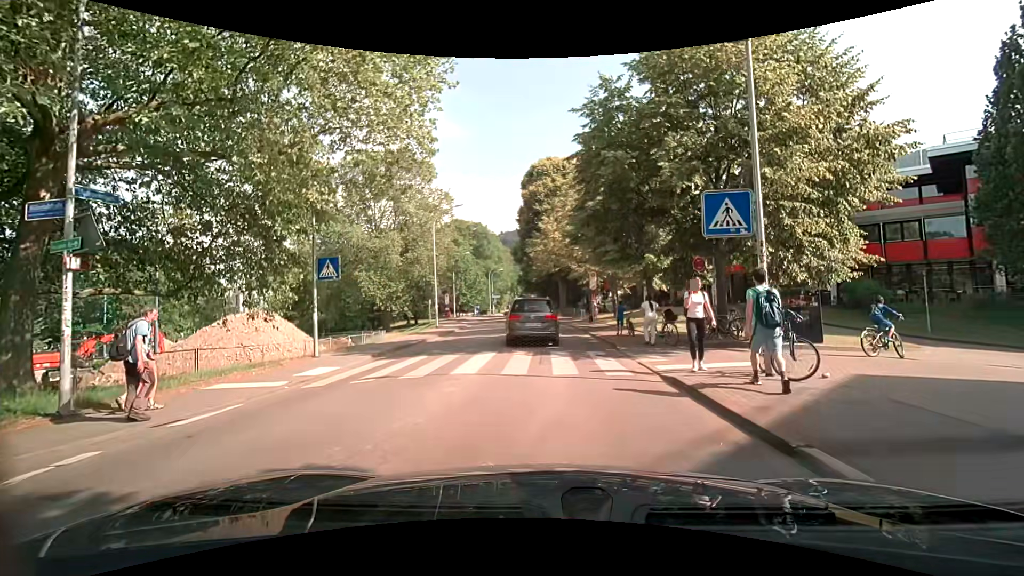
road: unclassified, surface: asphalt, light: Day
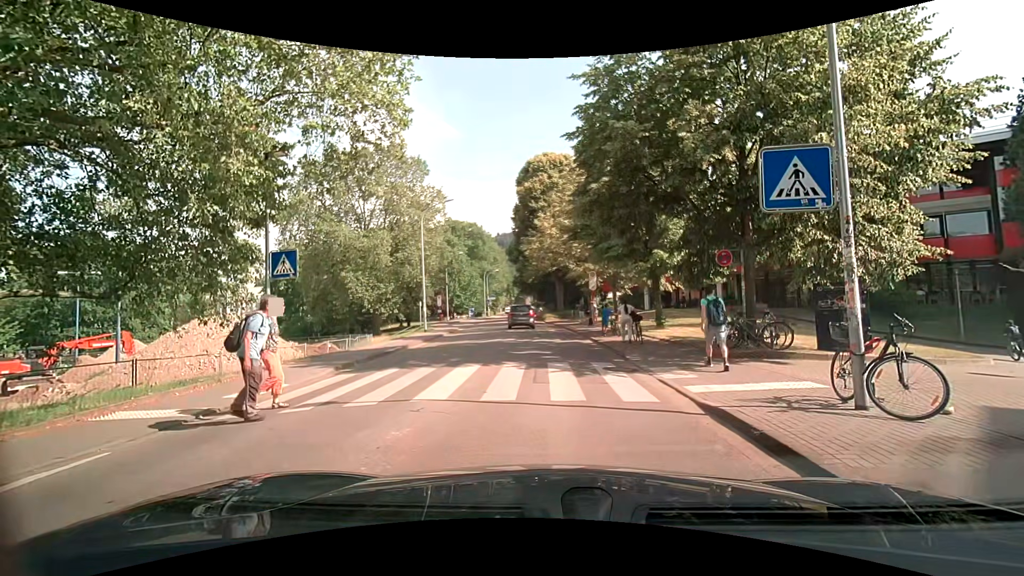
(+0.1, +2.5) m; +3°
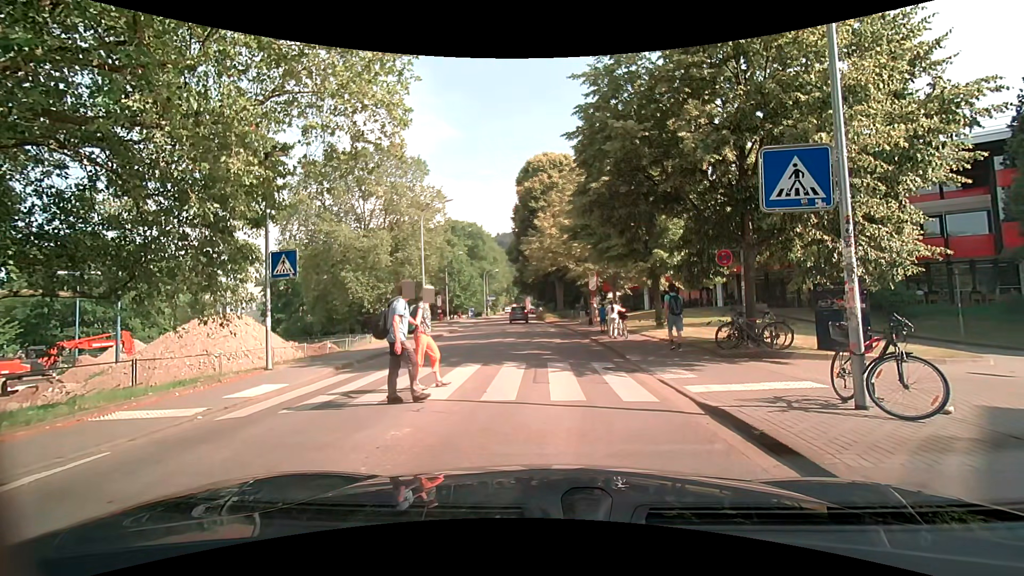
(0.0, 0.0) m; 0°
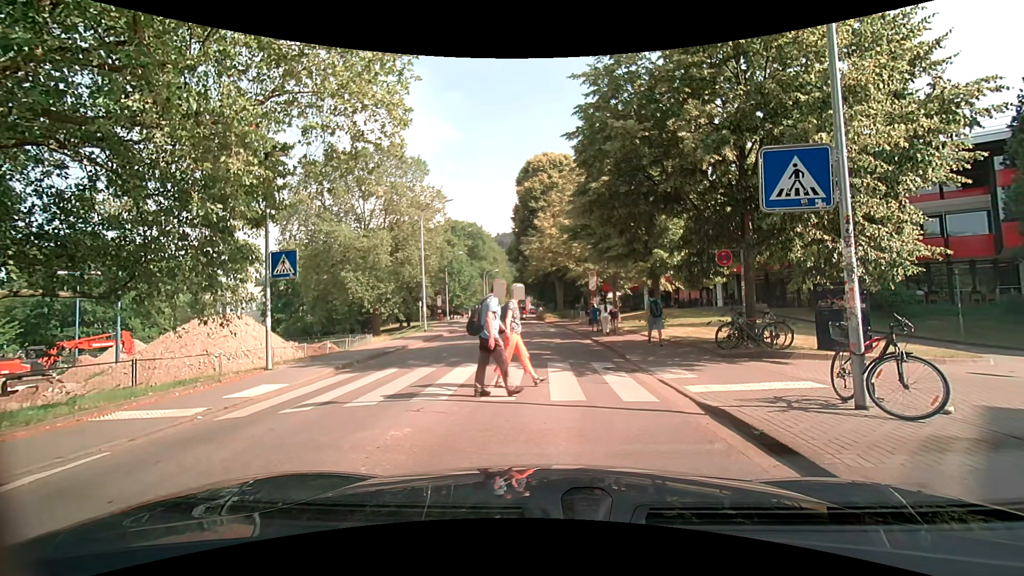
(0.0, 0.0) m; 0°
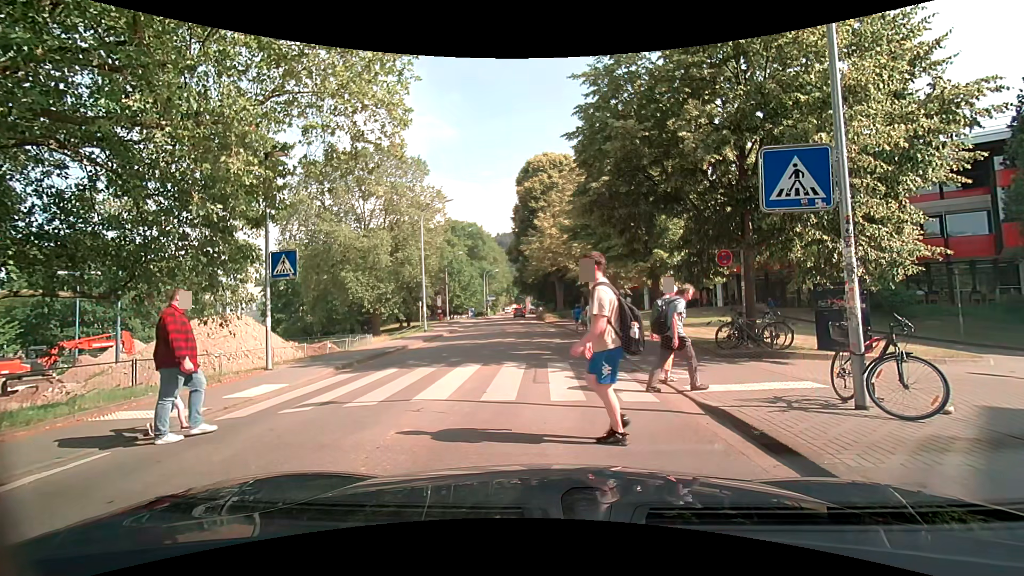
(0.0, 0.0) m; 0°
(0, +10) (-1, +20) (-2, +30) (-3, +40) (-5, +50) (-6, +60) (-7, +70) (-8, +80) (-9, +89) (-7, +99) m
